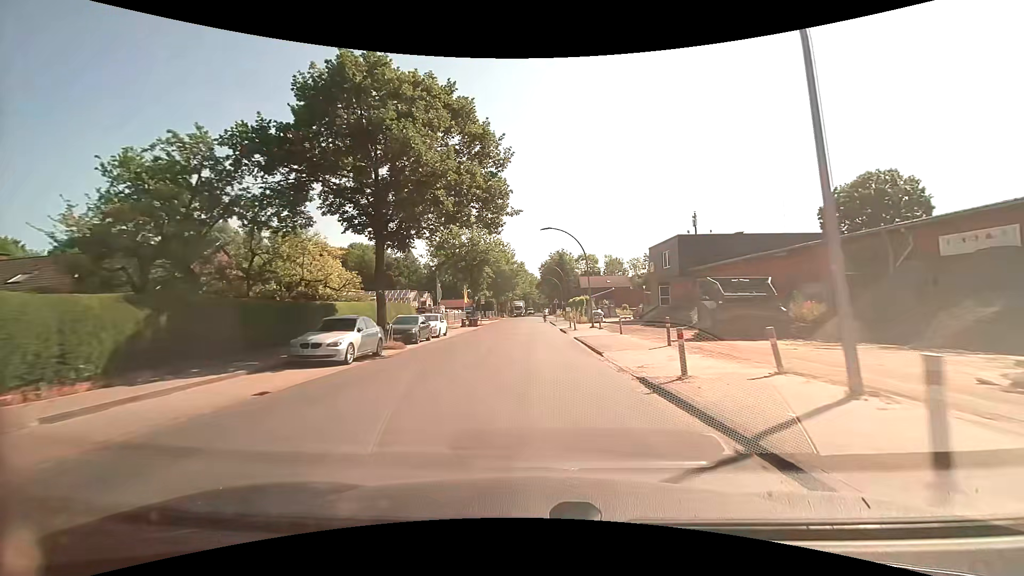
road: unclassified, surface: asphalt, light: Day
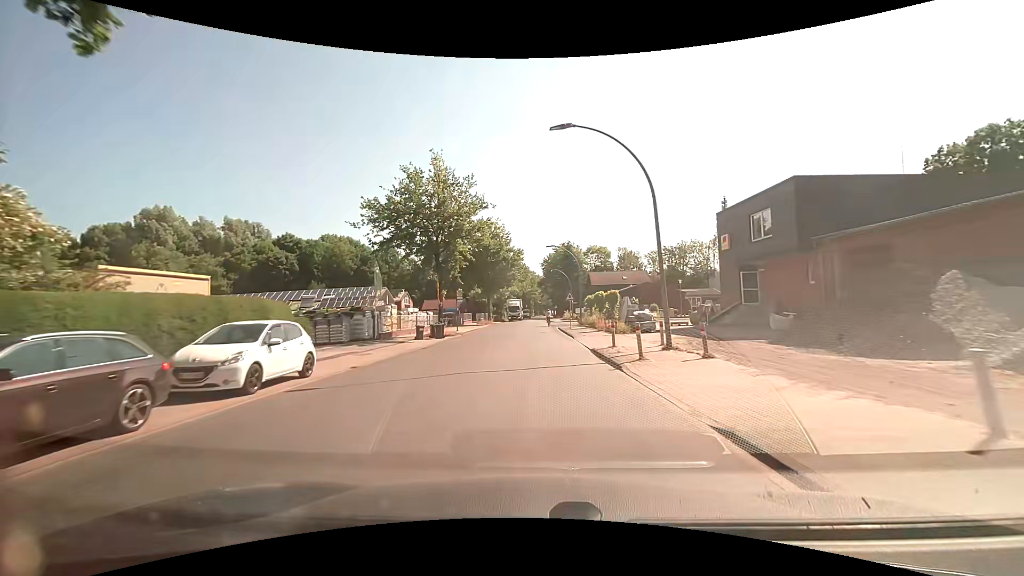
(-0.1, +20.5) m; 0°
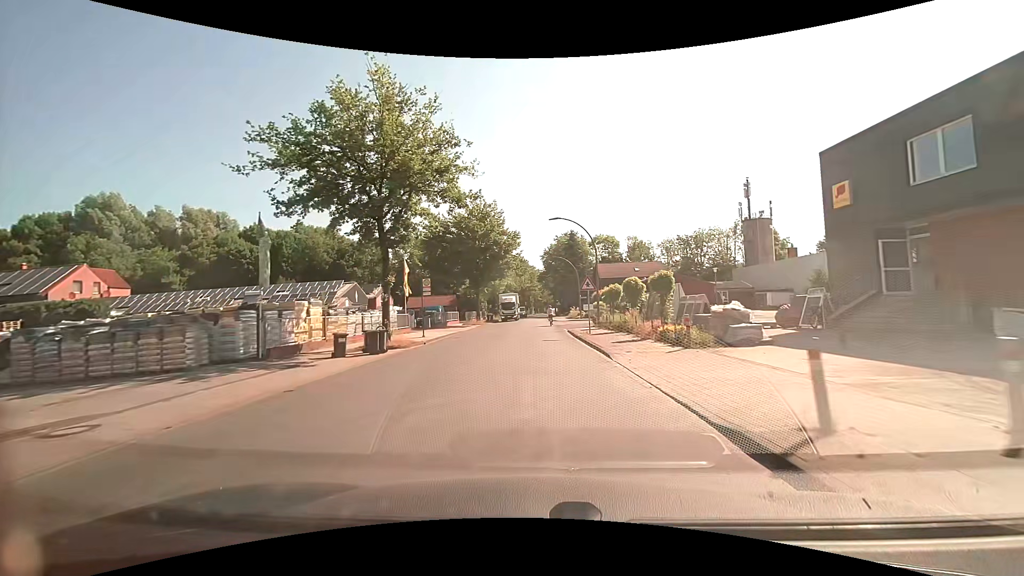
(0.0, +12.9) m; 0°
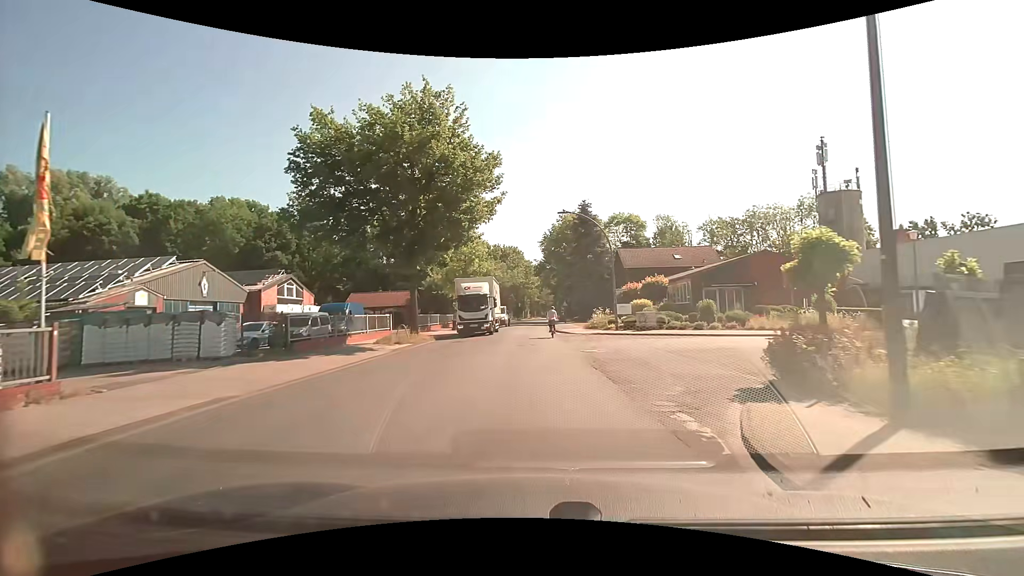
(+0.1, +28.1) m; +1°
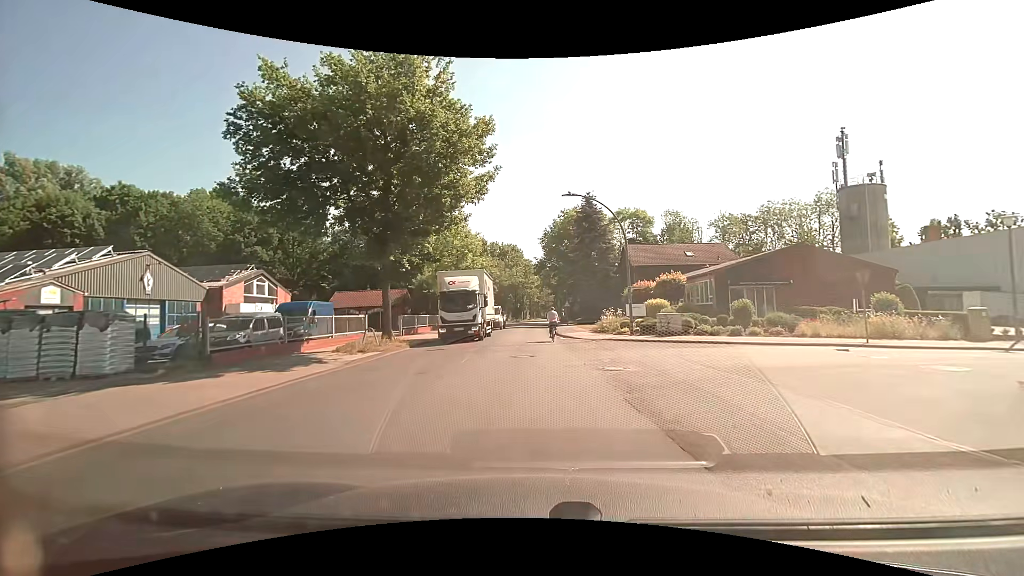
(-0.1, +5.0) m; -1°
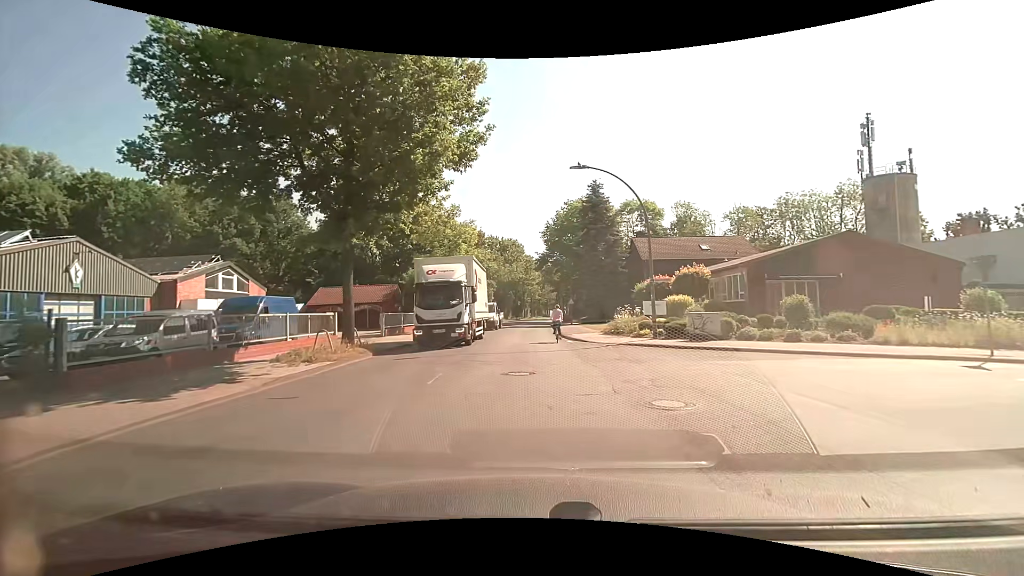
(0.0, +4.7) m; 0°
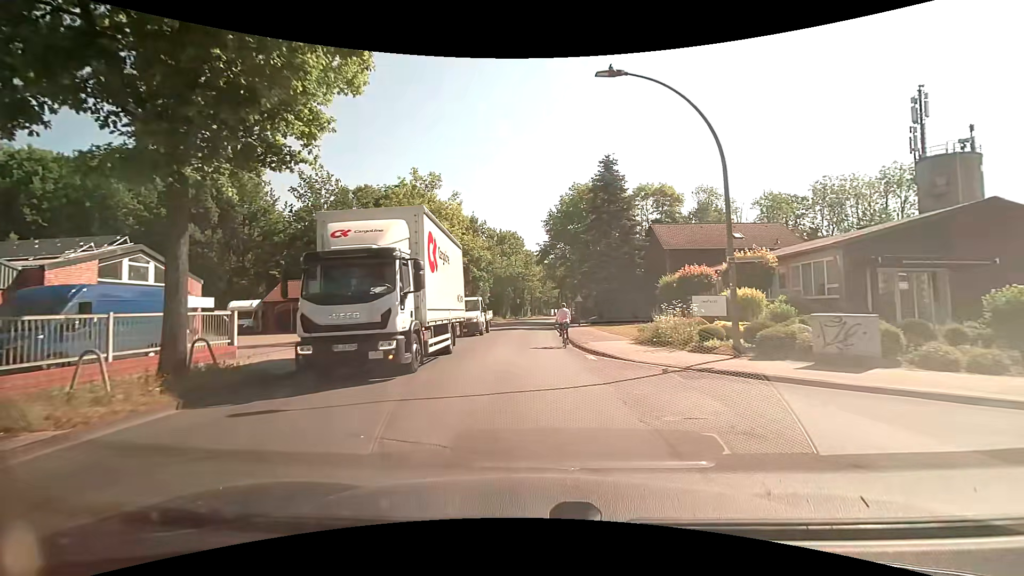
(0.0, +8.5) m; 0°
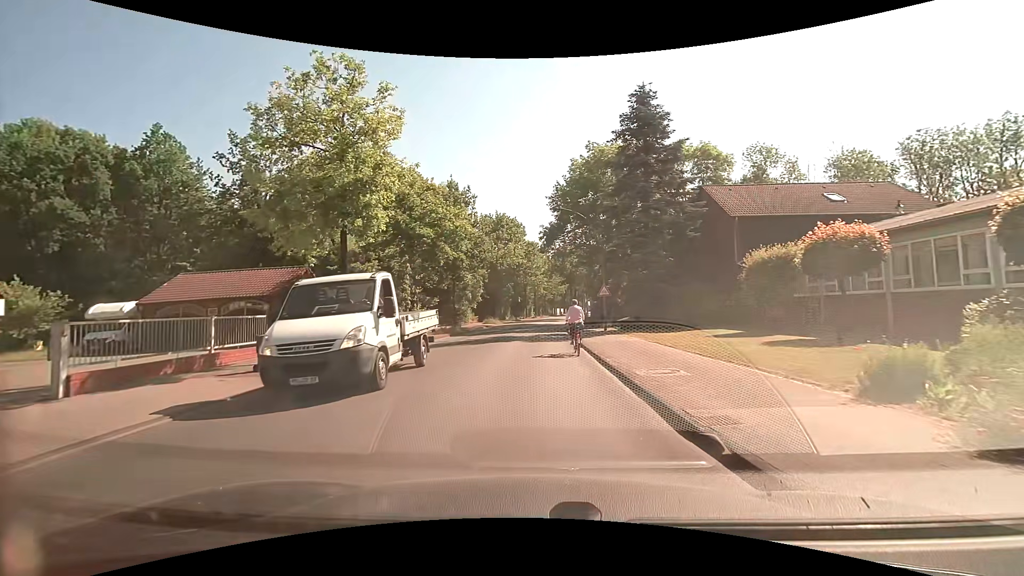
(-0.1, +14.2) m; -1°
(0, +10) (0, +20) (0, +30) (0, +40) (-1, +50) (-1, +60) (0, +70) (+2, +80) (+4, +90) (+6, +99) m
